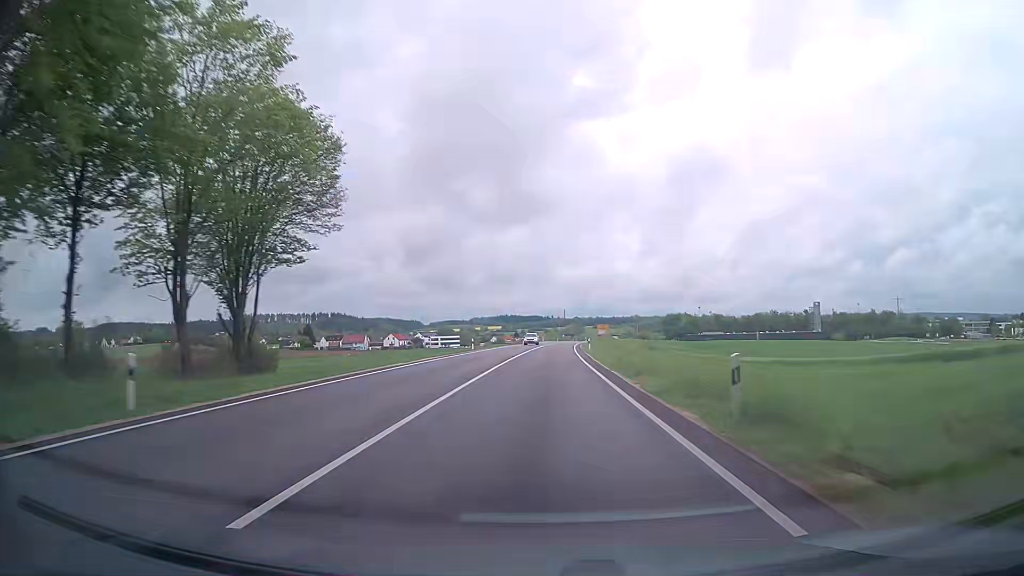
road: trunk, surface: asphalt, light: Day
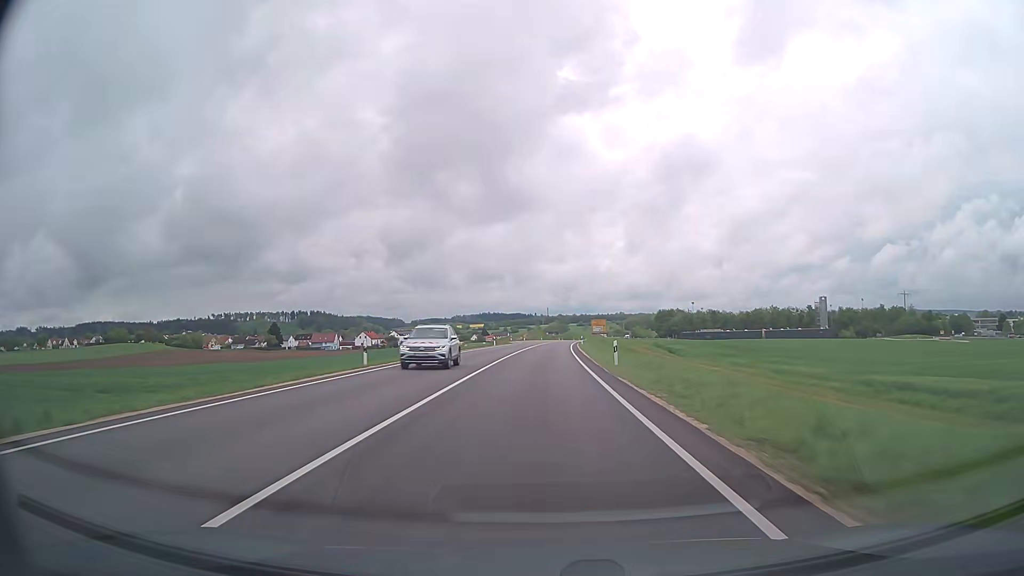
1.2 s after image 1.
(+0.6, +31.7) m; +2°
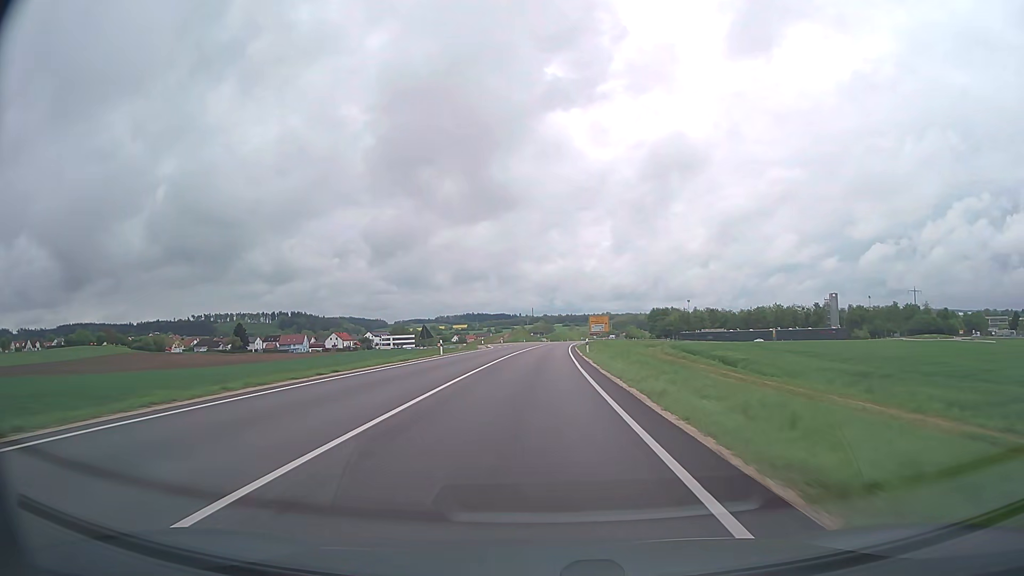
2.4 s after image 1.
(+0.3, +31.7) m; +1°
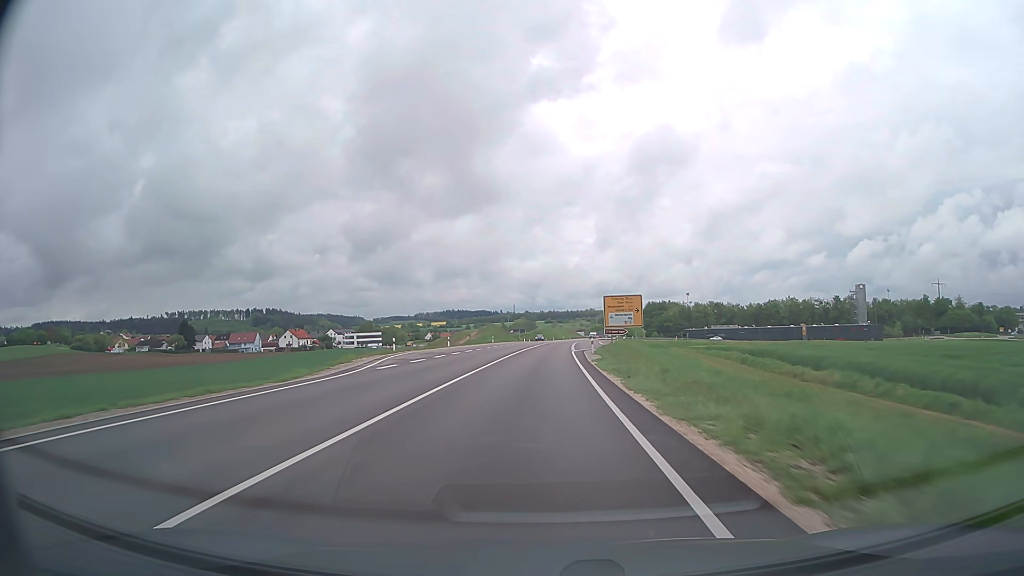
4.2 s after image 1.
(+0.7, +47.6) m; +2°
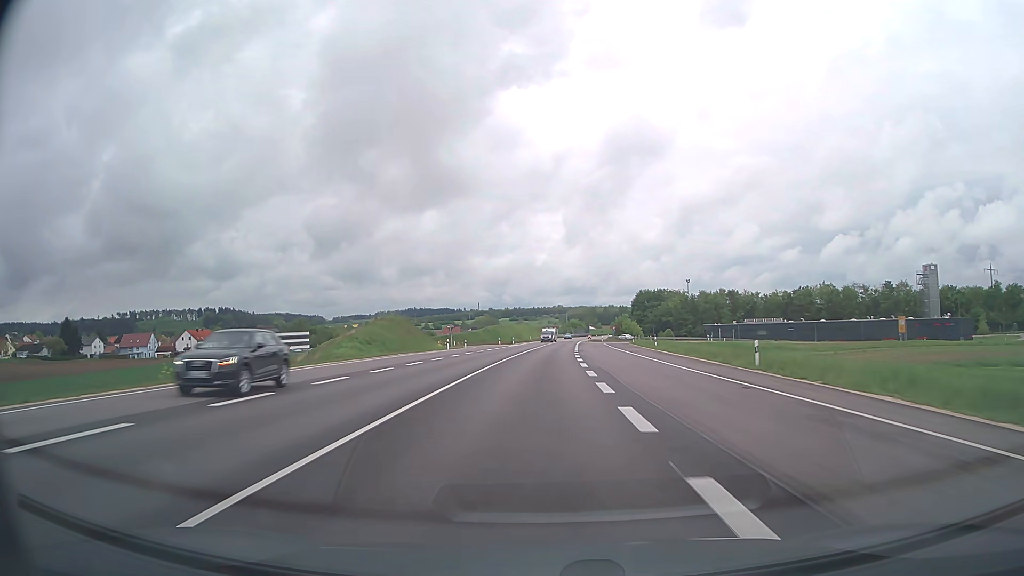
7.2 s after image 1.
(+1.9, +79.3) m; +3°
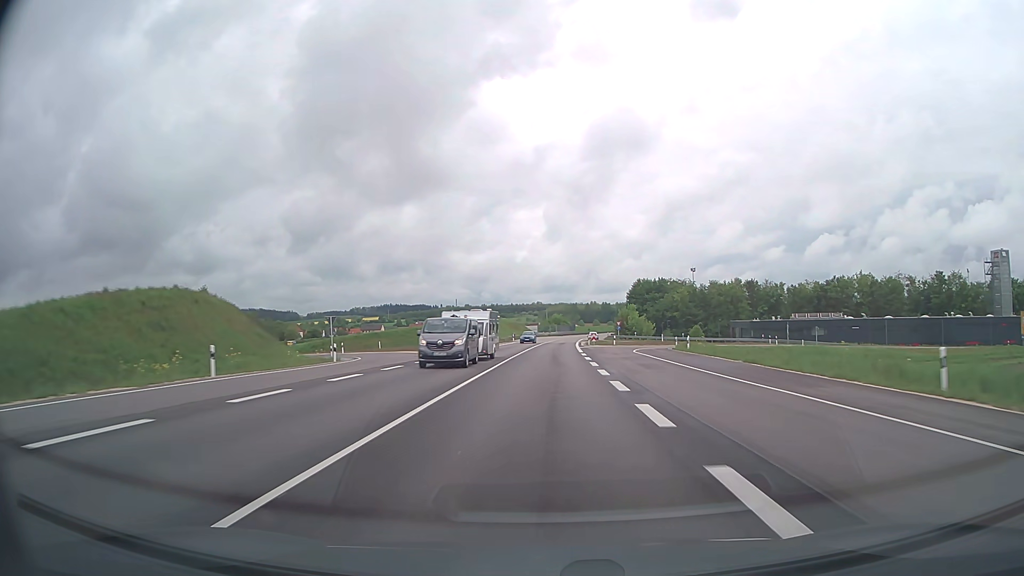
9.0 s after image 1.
(+0.6, +47.6) m; +2°
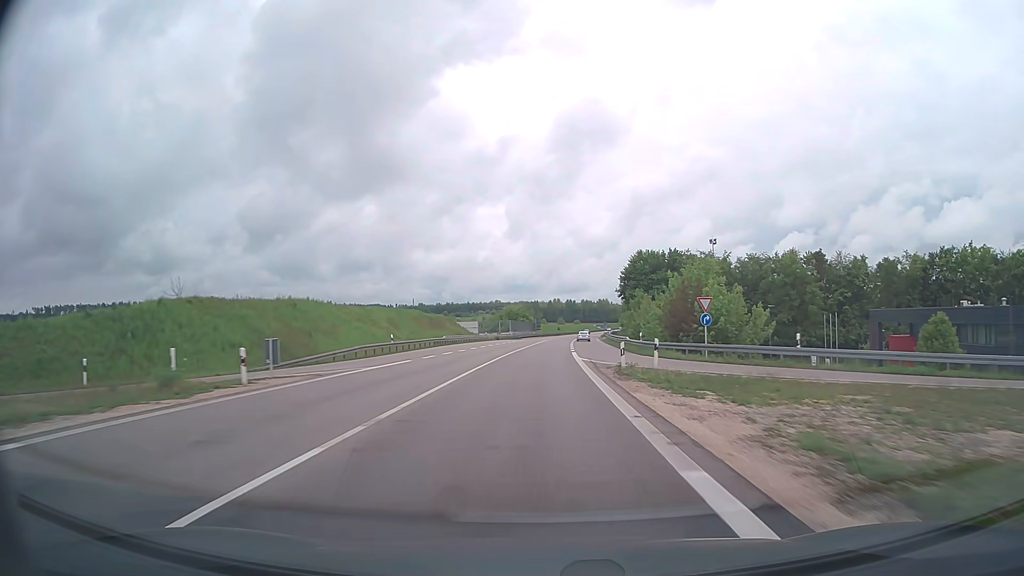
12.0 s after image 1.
(+2.6, +79.3) m; +3°
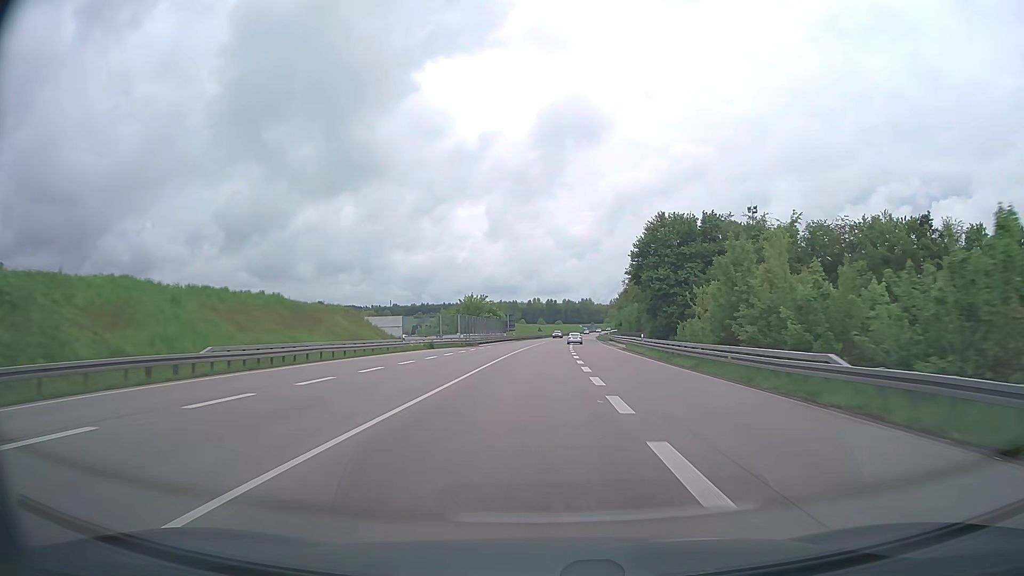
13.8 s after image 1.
(+0.7, +47.5) m; +2°
(0, +10) (0, +20) (0, +30) (0, +40) (+1, +50) (+1, +60) (+1, +70) (+2, +80) (+2, +90) (+3, +100) m
